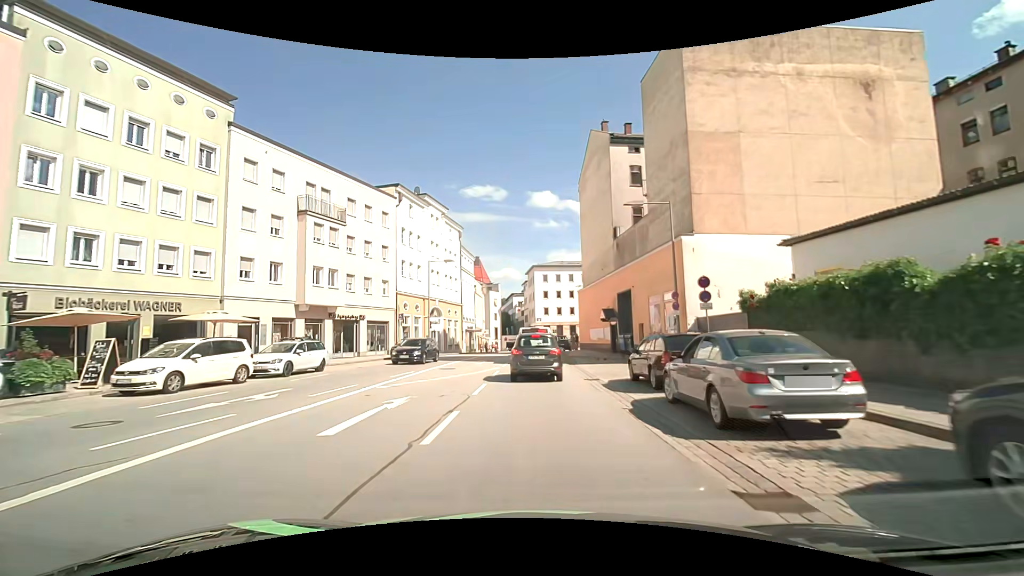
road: primary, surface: asphalt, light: Day
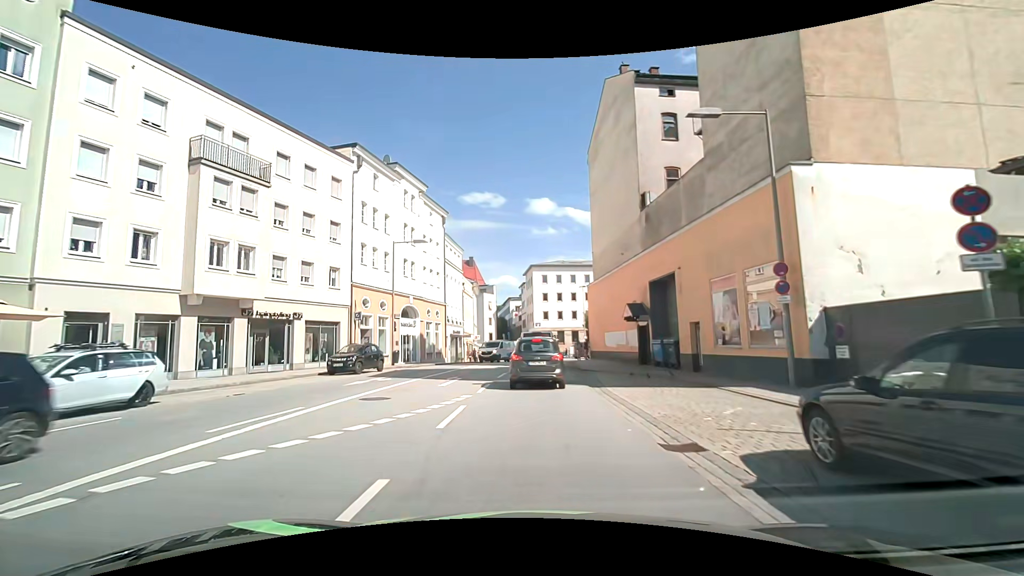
(0.0, +10.4) m; 0°
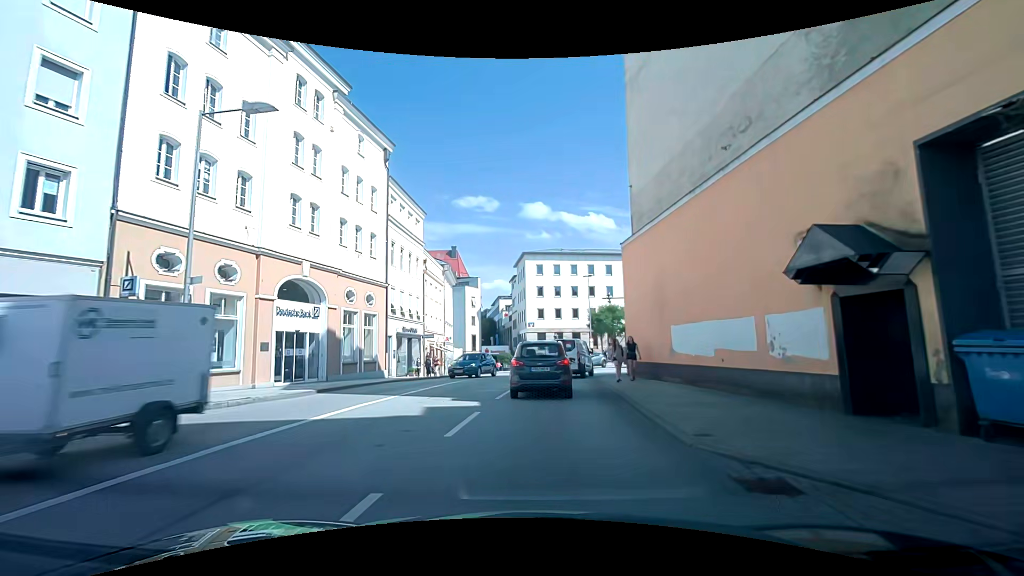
(-0.1, +18.4) m; -1°
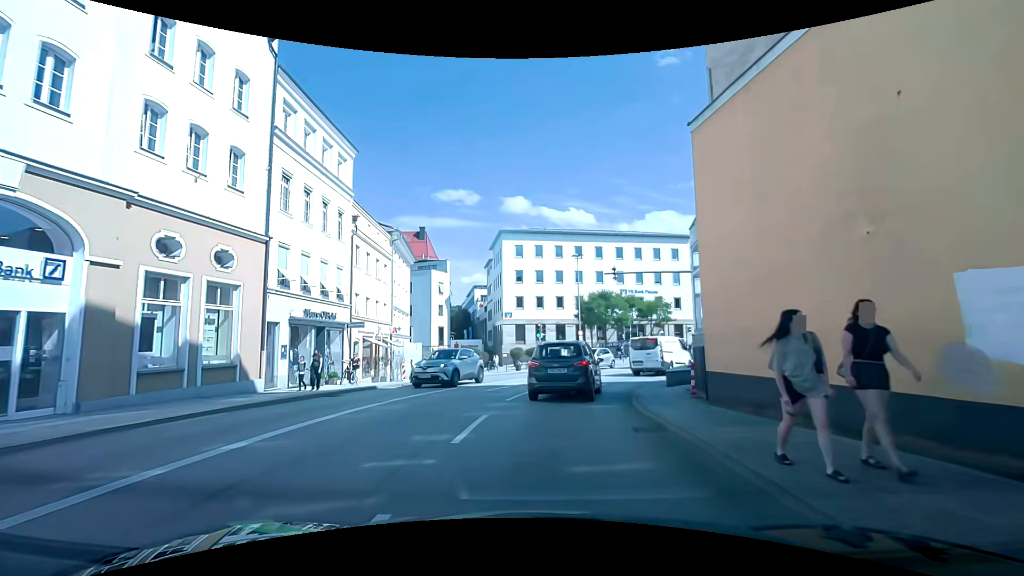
(+0.3, +12.4) m; +1°
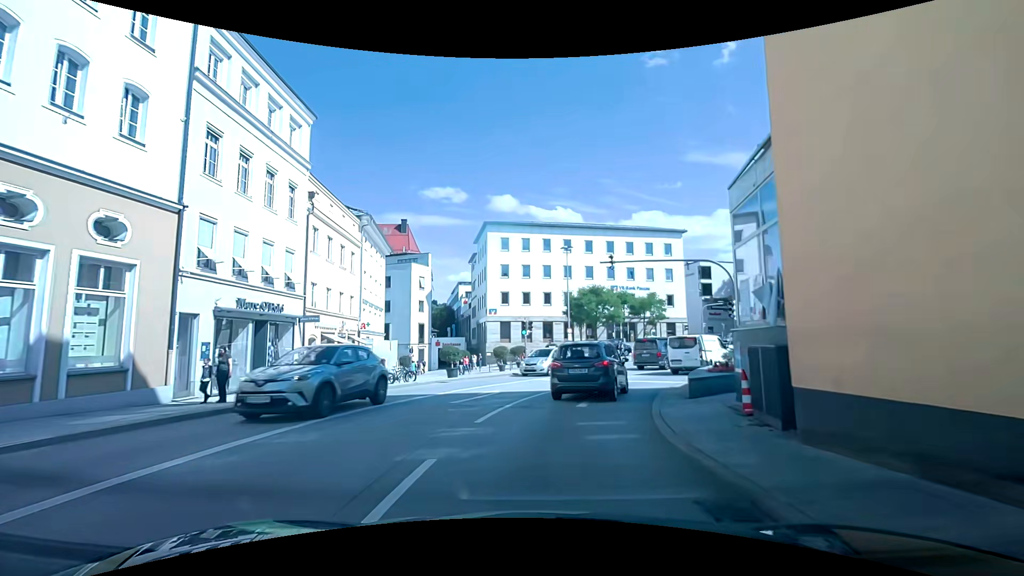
(+0.2, +4.0) m; +4°
